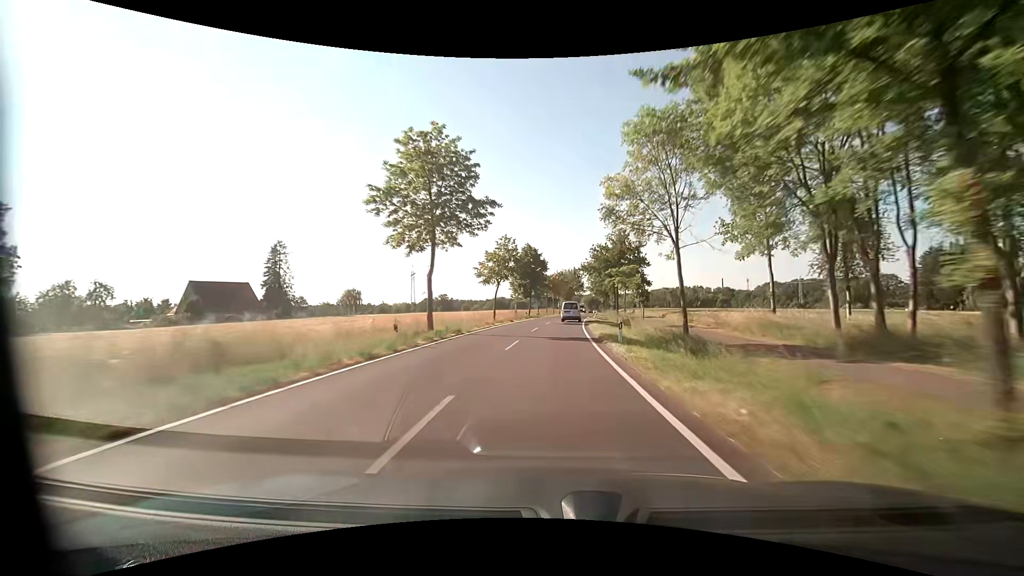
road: tertiary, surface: asphalt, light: Day
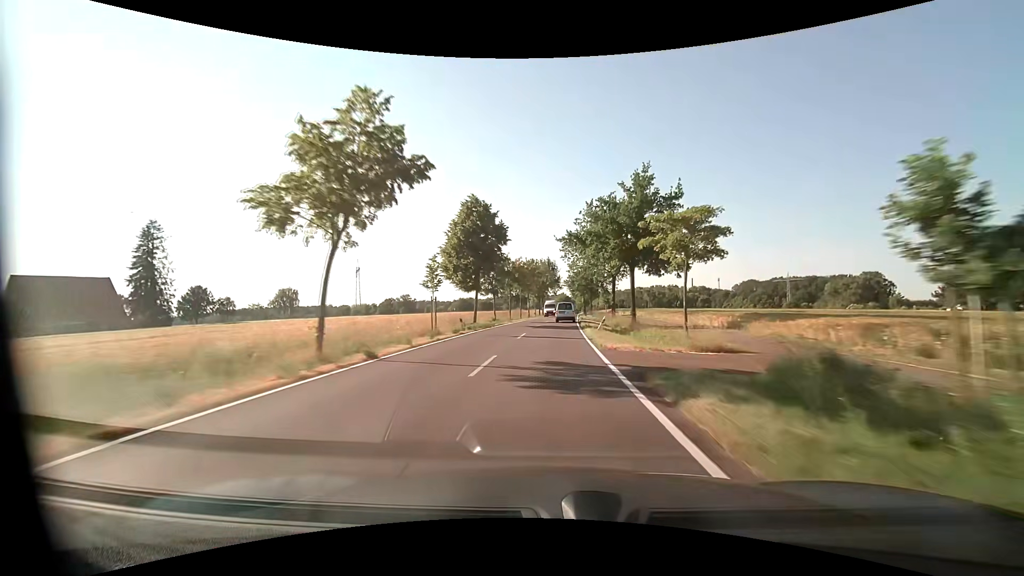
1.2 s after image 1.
(+0.8, +29.9) m; +3°
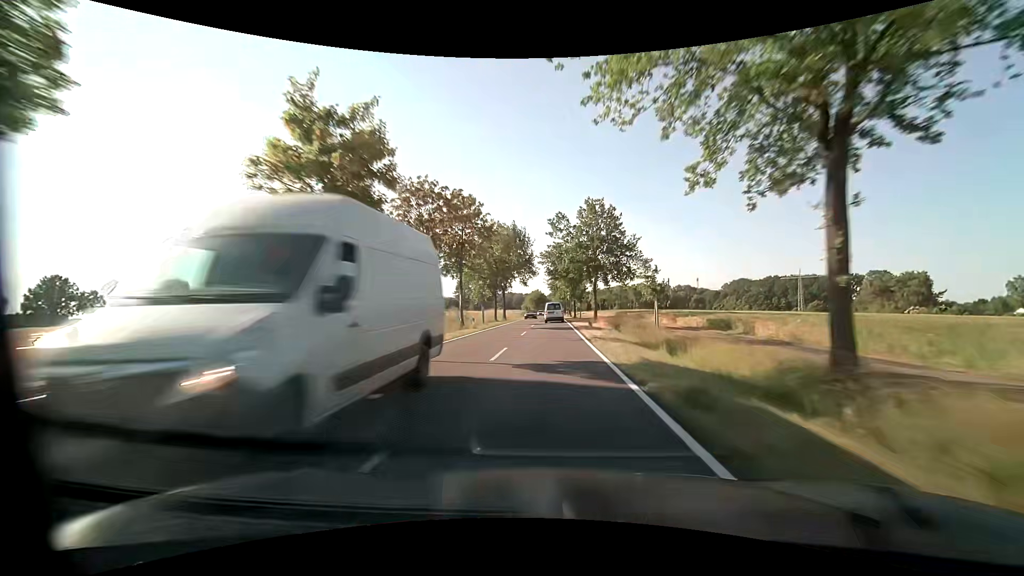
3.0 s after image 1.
(+1.4, +45.0) m; +3°
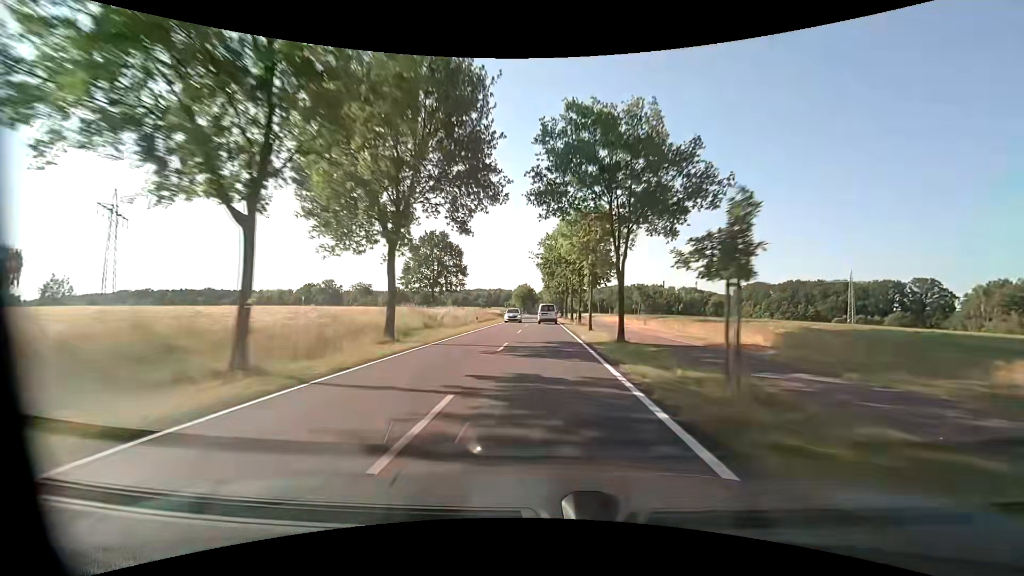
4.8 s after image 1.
(+0.4, +45.3) m; +1°
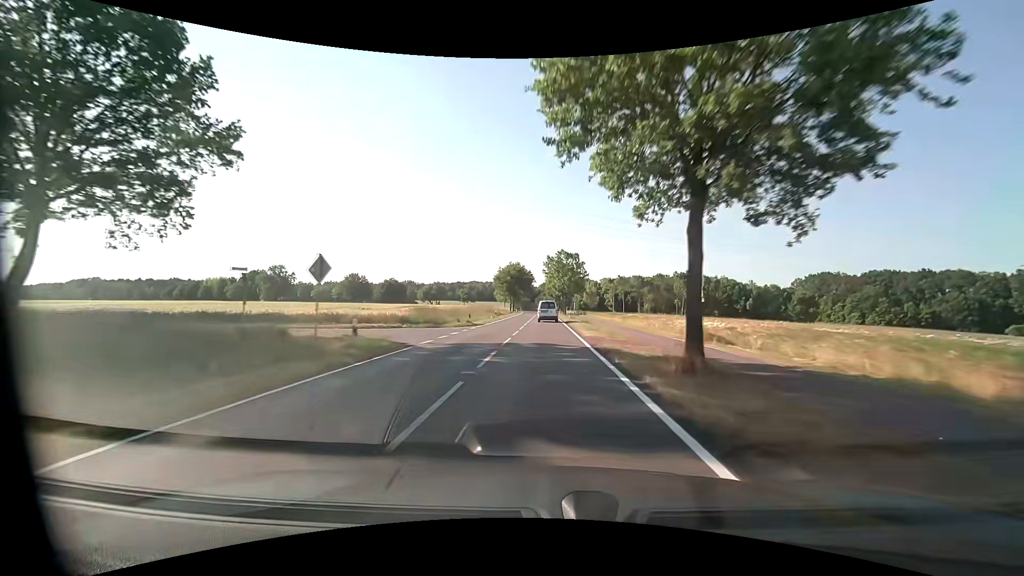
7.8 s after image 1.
(0.0, +75.1) m; 0°
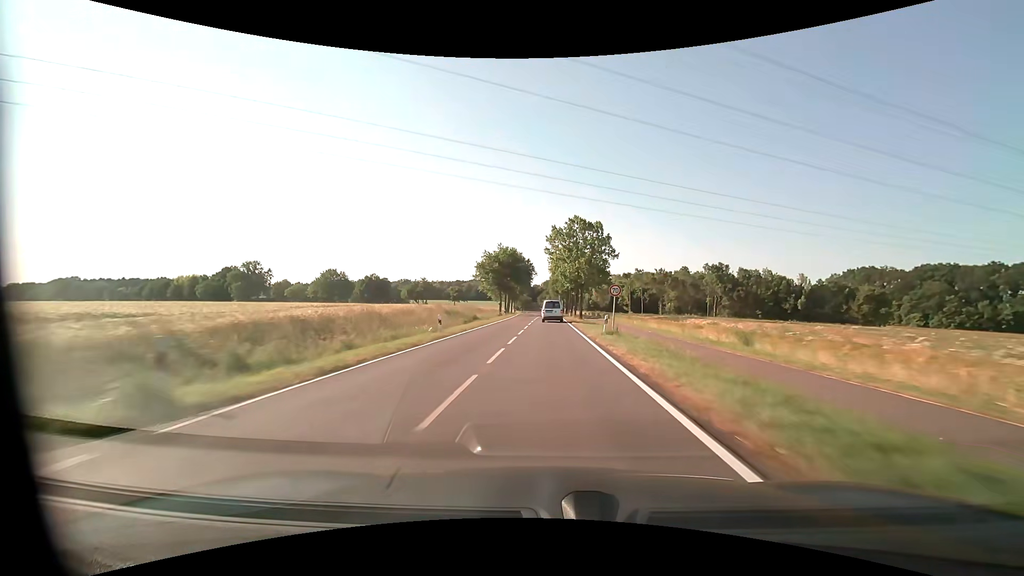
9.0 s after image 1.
(-0.1, +29.5) m; 0°
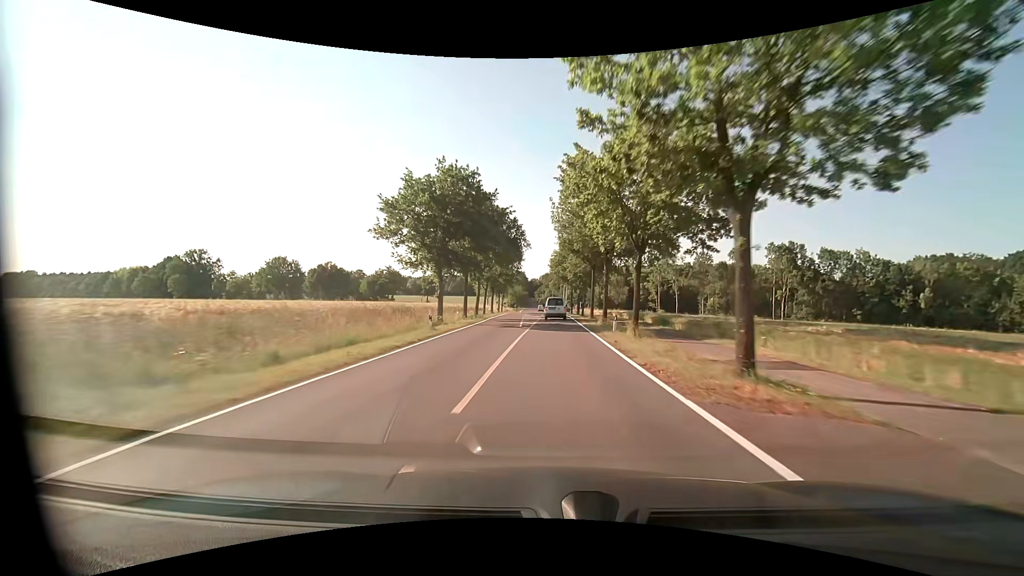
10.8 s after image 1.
(0.0, +41.0) m; 0°
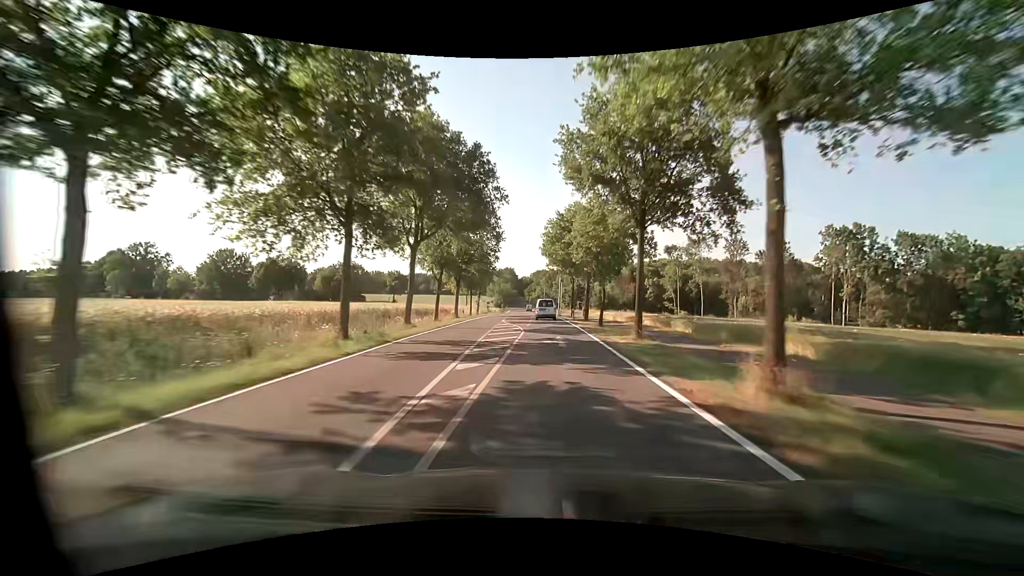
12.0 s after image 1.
(+0.2, +24.1) m; +1°
(0, +10) (0, +20) (0, +30) (0, +40) (0, +50) (0, +60) (-1, +70) (-1, +80) (-1, +90) (-2, +100) m
